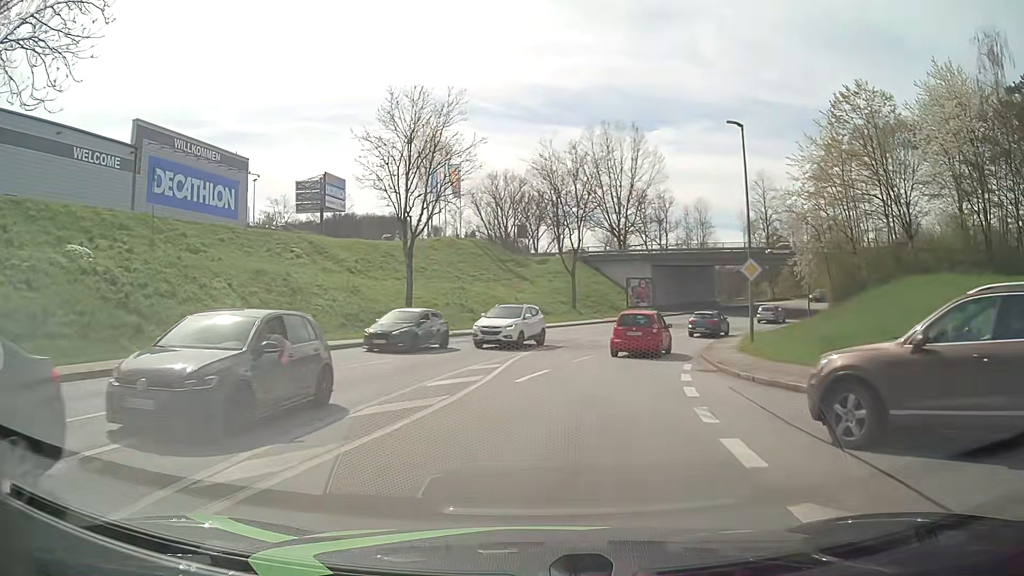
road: tertiary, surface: asphalt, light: Day
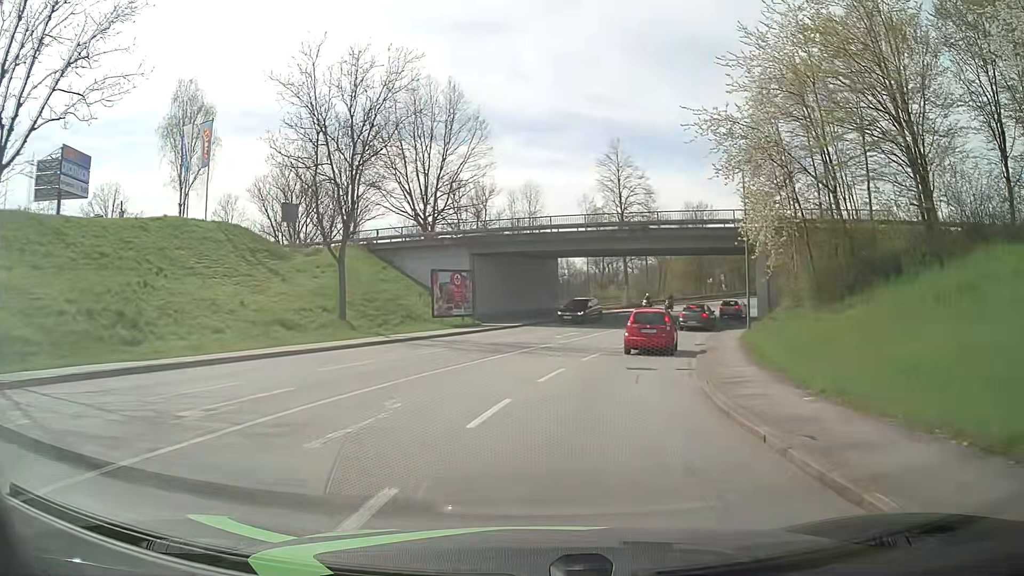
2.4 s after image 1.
(+2.9, +23.3) m; +16°
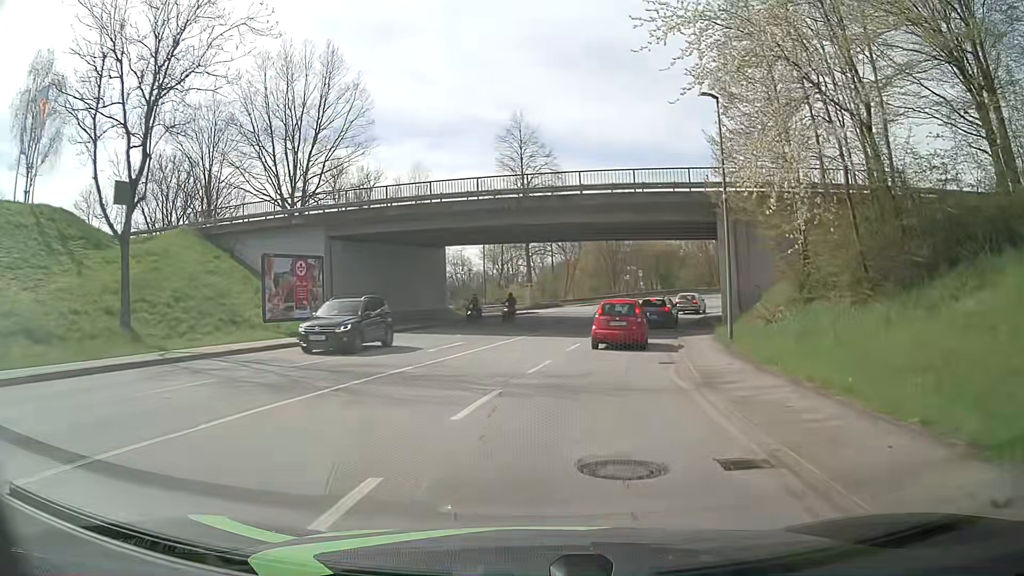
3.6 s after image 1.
(+0.9, +11.6) m; +9°
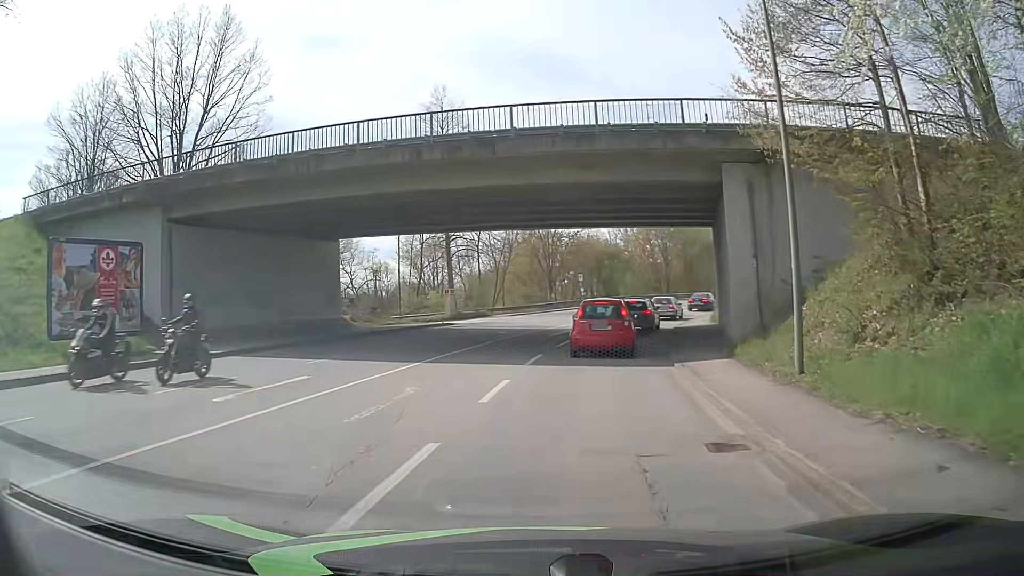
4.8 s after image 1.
(+0.5, +10.1) m; +6°
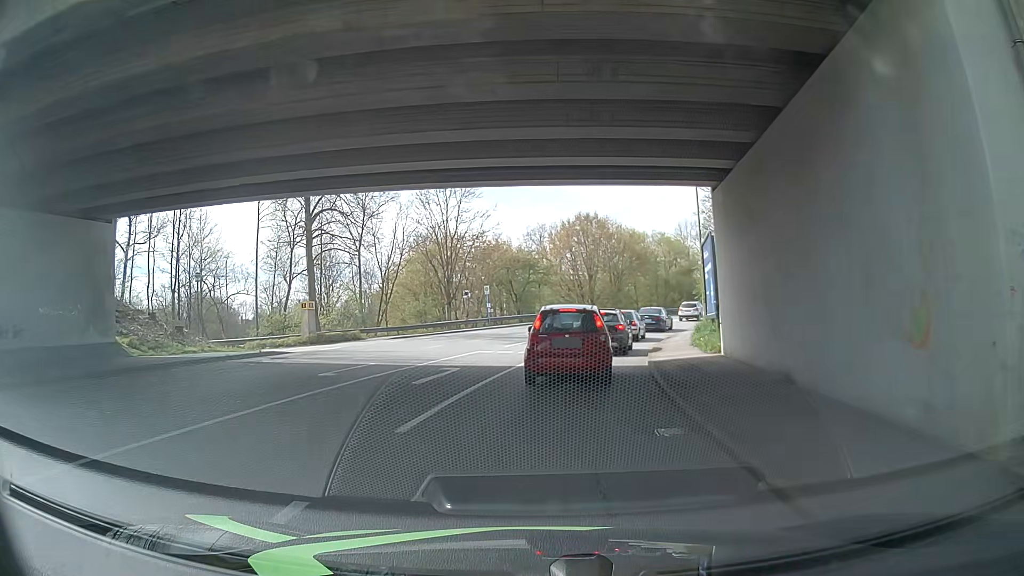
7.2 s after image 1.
(+0.9, +13.6) m; +7°
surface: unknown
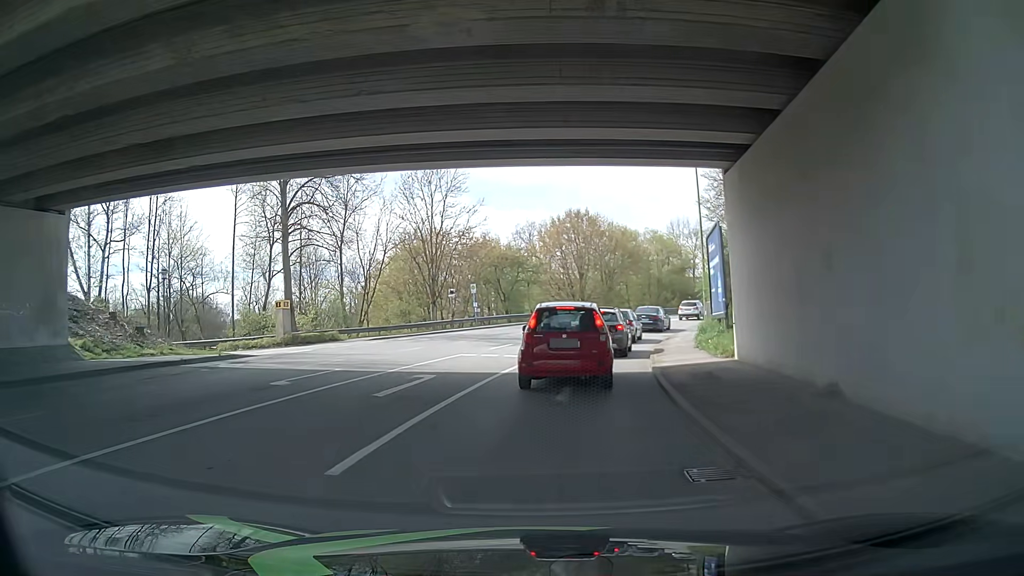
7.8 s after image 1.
(0.0, +2.2) m; 0°
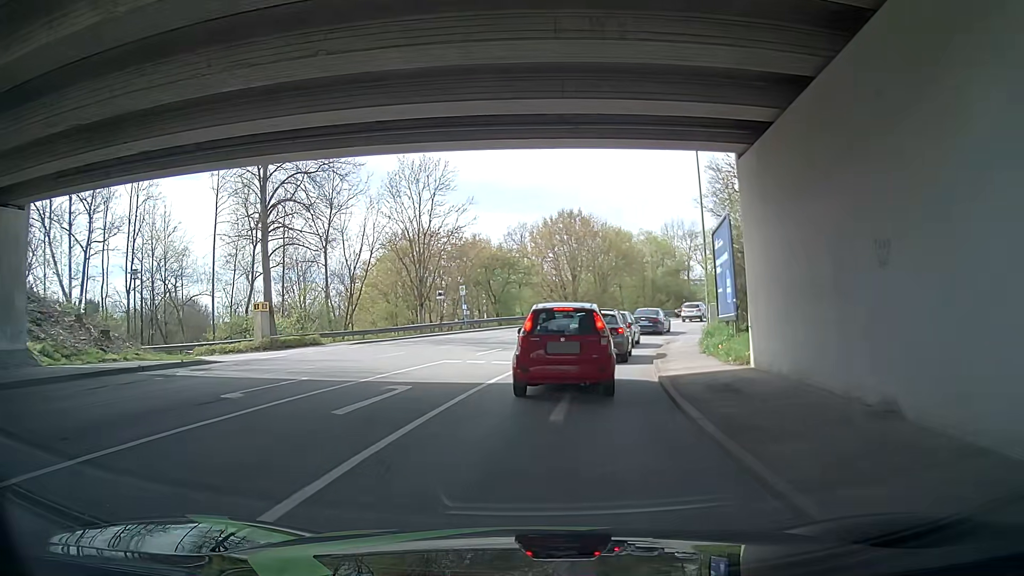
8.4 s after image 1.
(+0.1, +1.8) m; +2°
